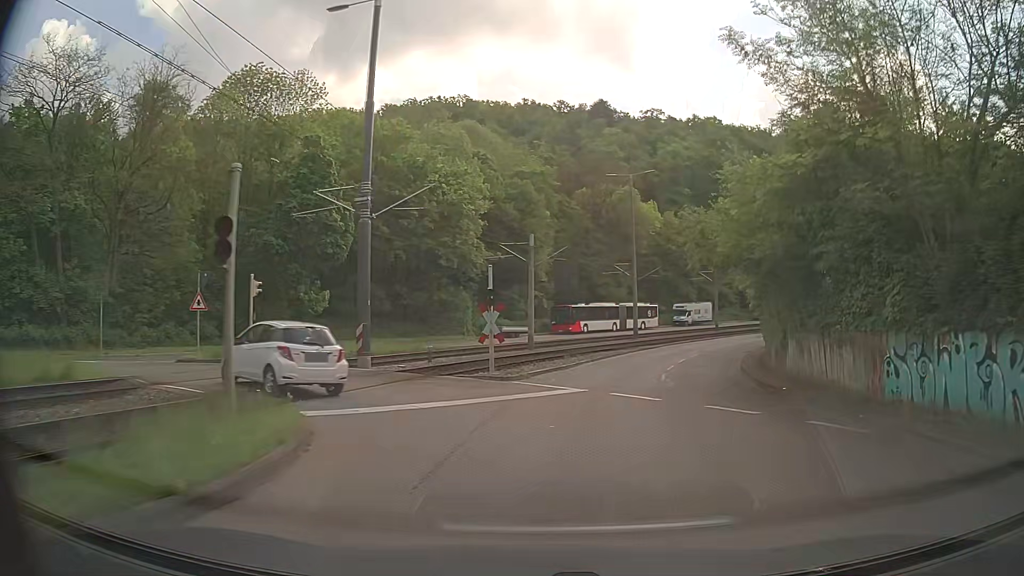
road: secondary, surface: asphalt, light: Day
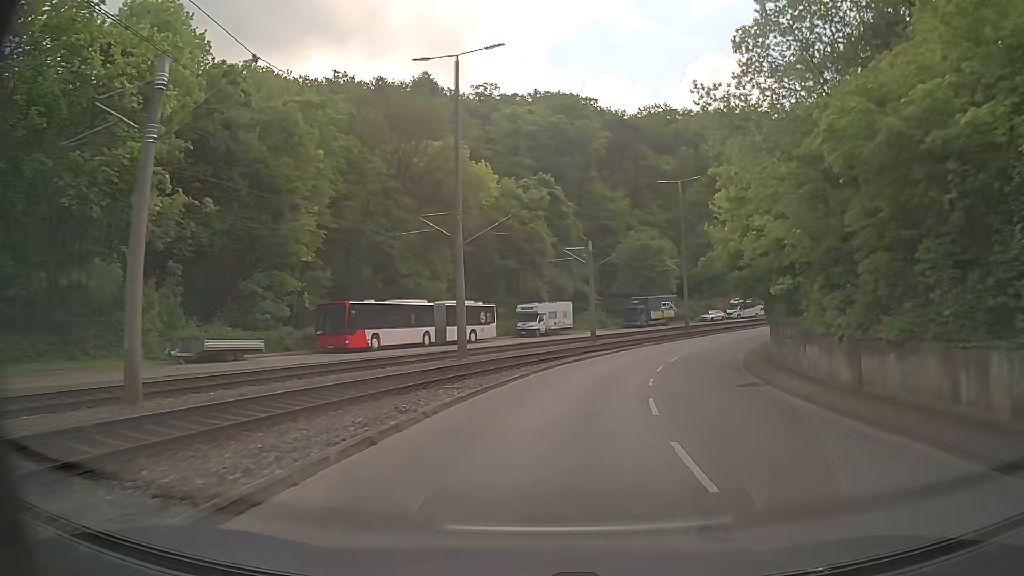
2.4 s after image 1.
(+3.8, +29.0) m; +14°
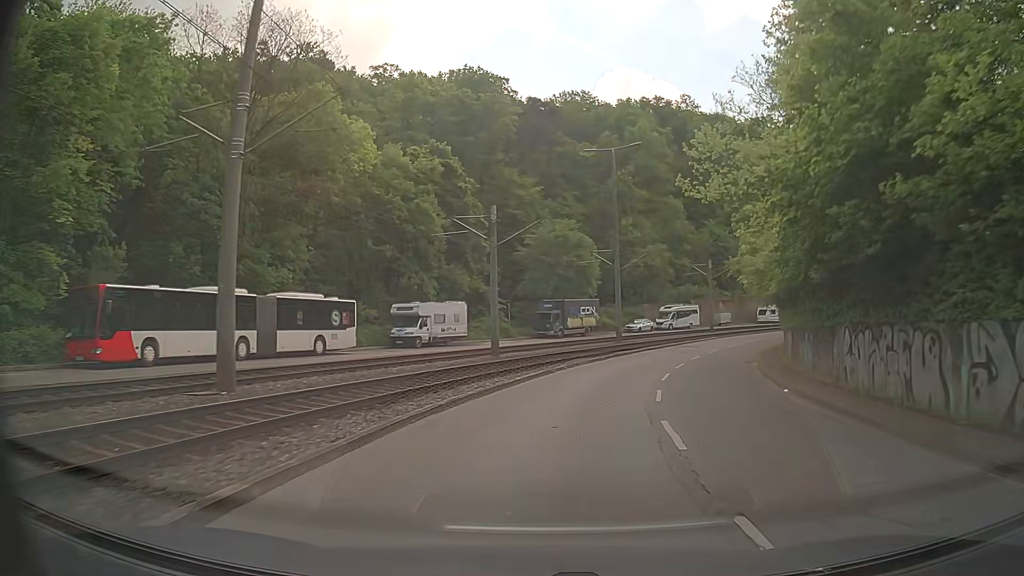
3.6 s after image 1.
(+1.2, +15.9) m; +9°
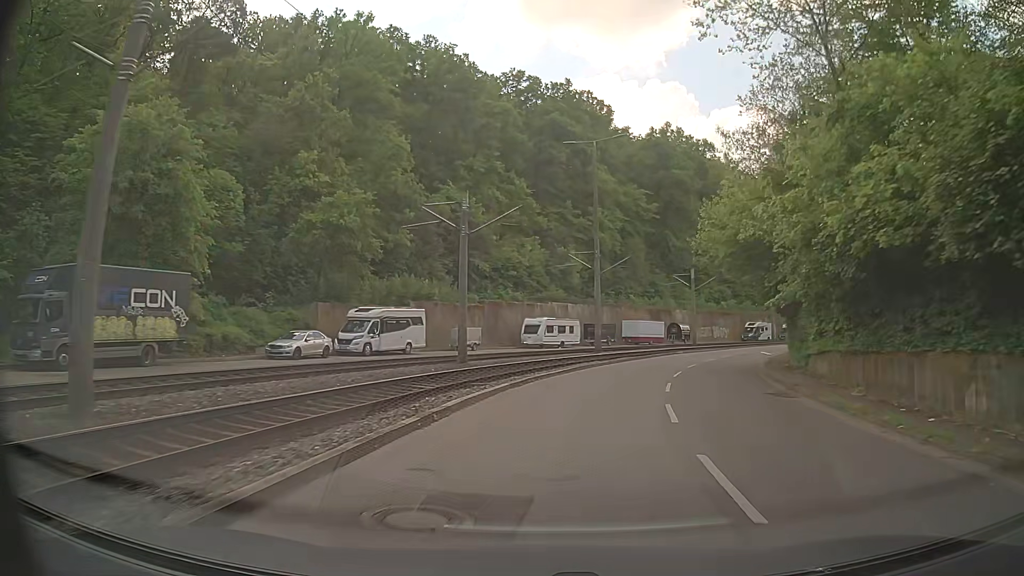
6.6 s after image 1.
(+8.4, +38.9) m; +24°
(+1, +10) (+2, +20) (+5, +29) (+9, +39) (+14, +47) (+19, +56) (+26, +64) (+33, +71) (+40, +77) (+48, +83) m
